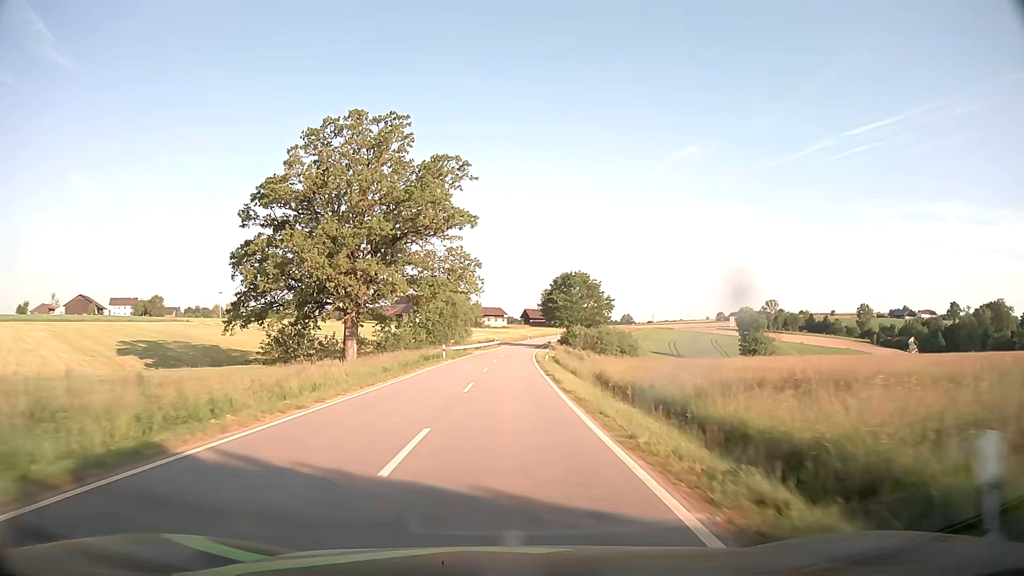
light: Day
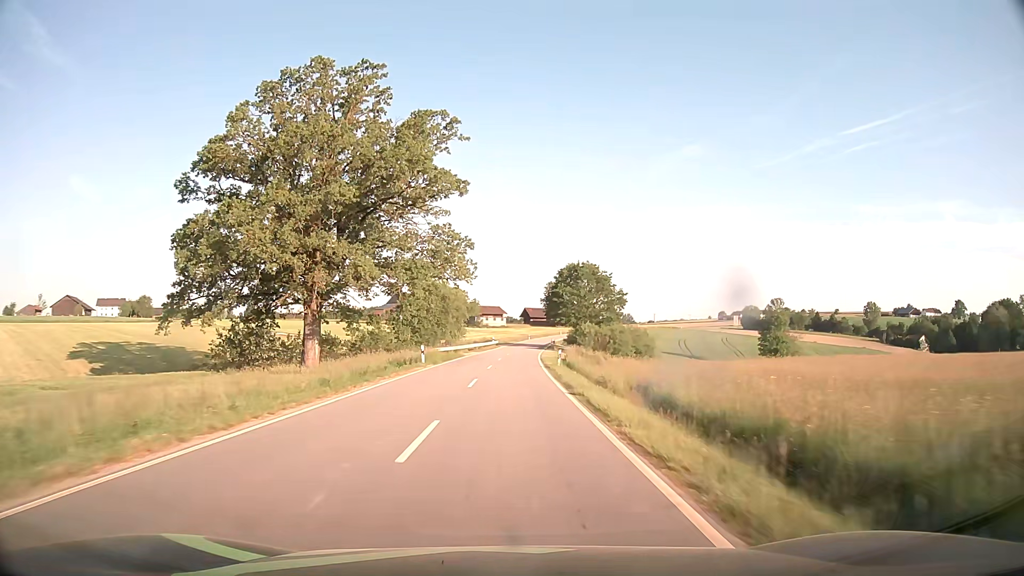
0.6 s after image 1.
(0.0, +11.6) m; 0°
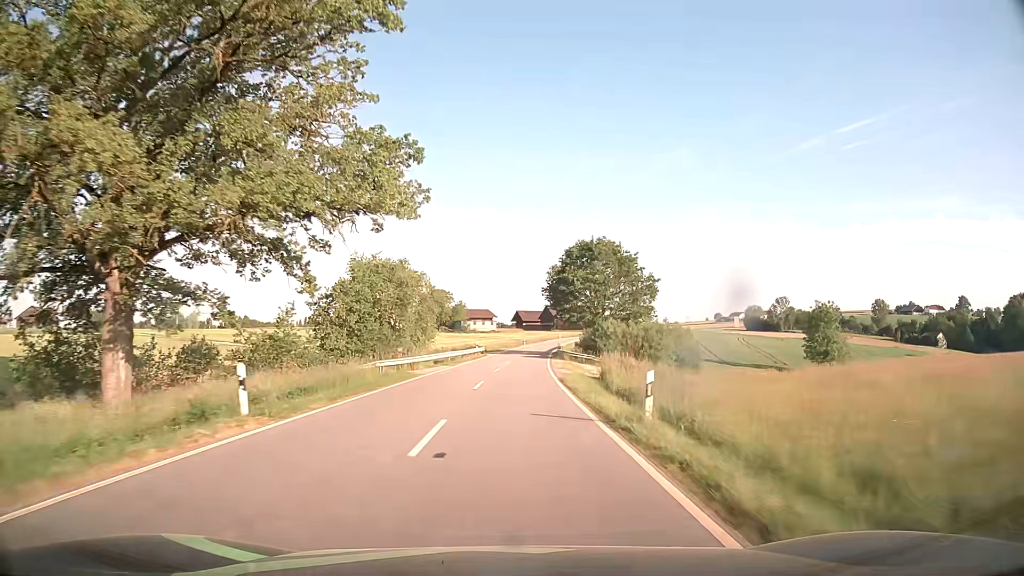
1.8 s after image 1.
(+0.1, +24.0) m; +1°
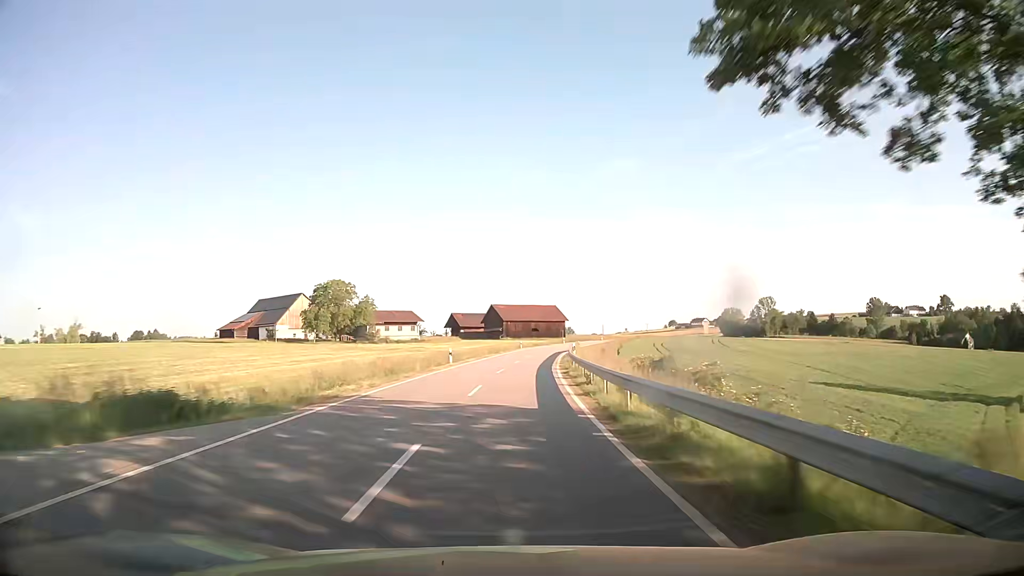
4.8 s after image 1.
(+2.4, +64.2) m; +5°
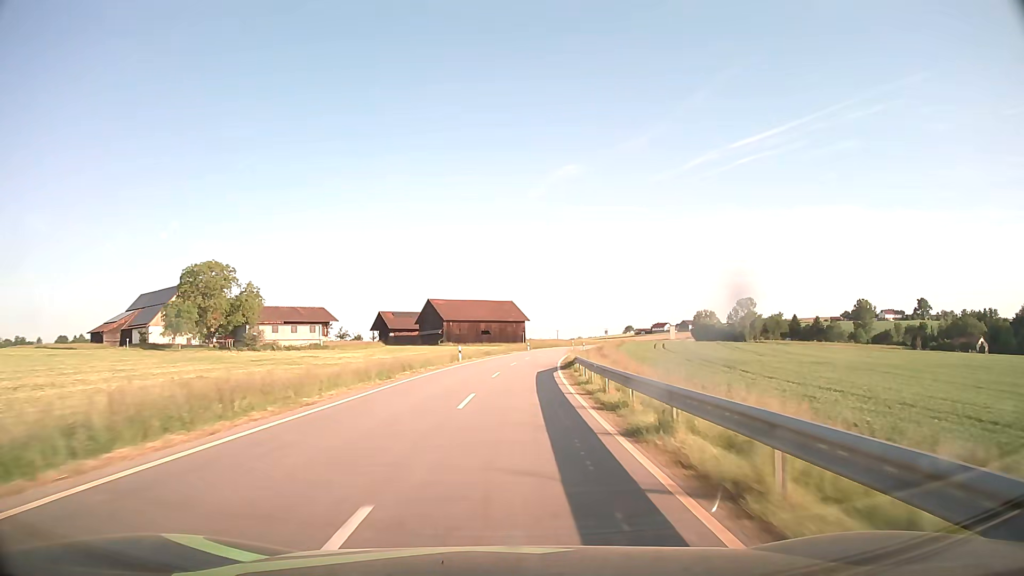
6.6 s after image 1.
(+1.7, +40.0) m; +5°
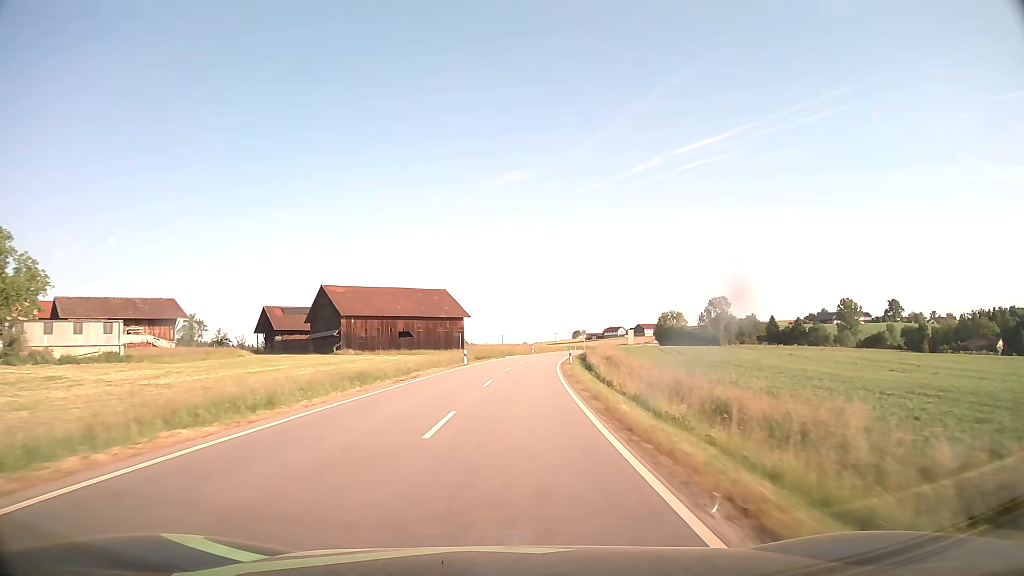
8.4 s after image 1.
(+1.7, +40.6) m; +5°
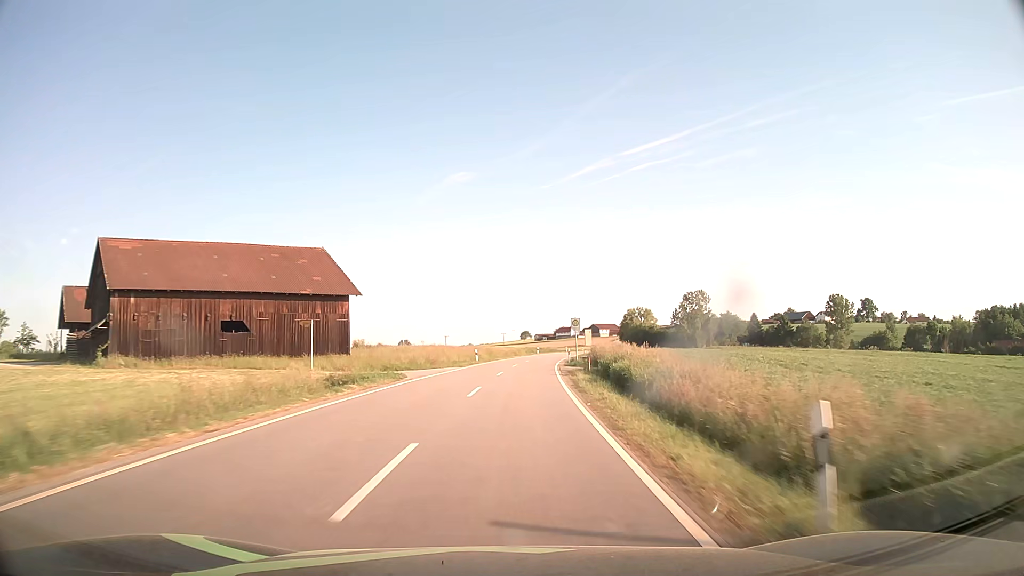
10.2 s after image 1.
(+1.7, +41.1) m; +5°
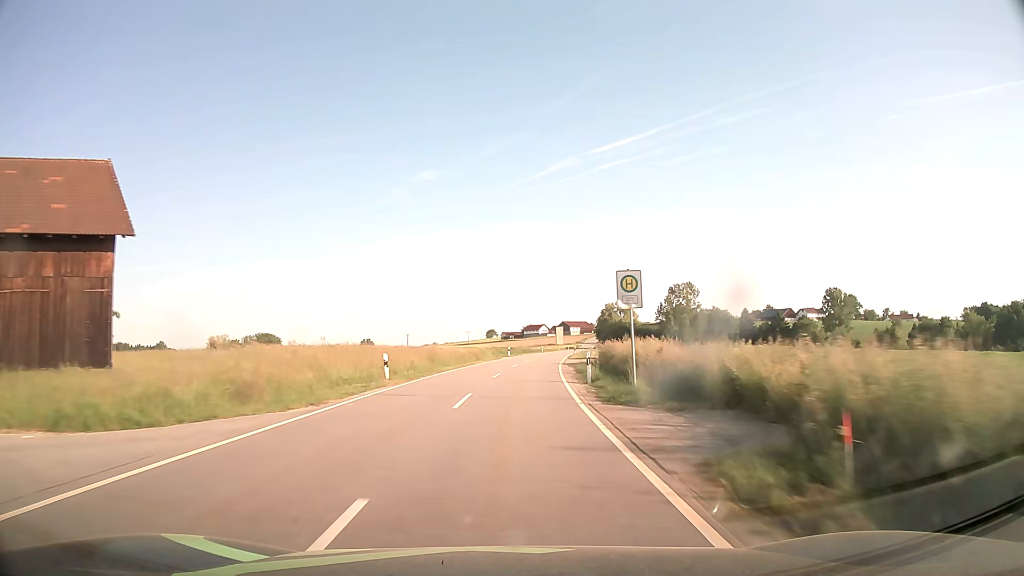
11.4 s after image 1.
(+0.7, +27.6) m; +3°
(0, +10) (0, +20) (+1, +30) (+2, +40) (+3, +50) (+4, +60) (+5, +70) (+6, +80) (+7, +90) (+9, +100) m
